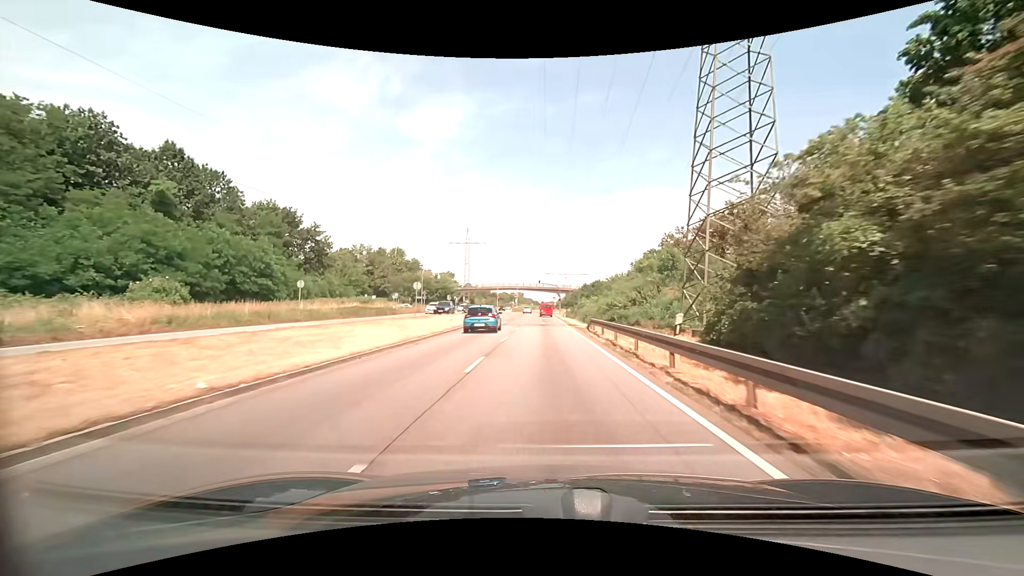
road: primary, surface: asphalt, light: Day
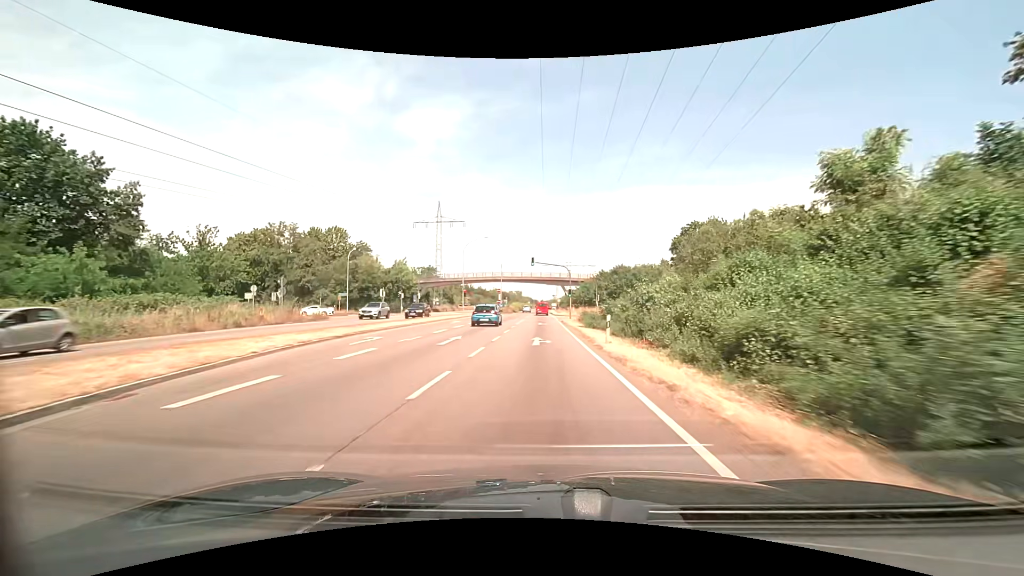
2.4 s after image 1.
(+0.1, +42.2) m; 0°
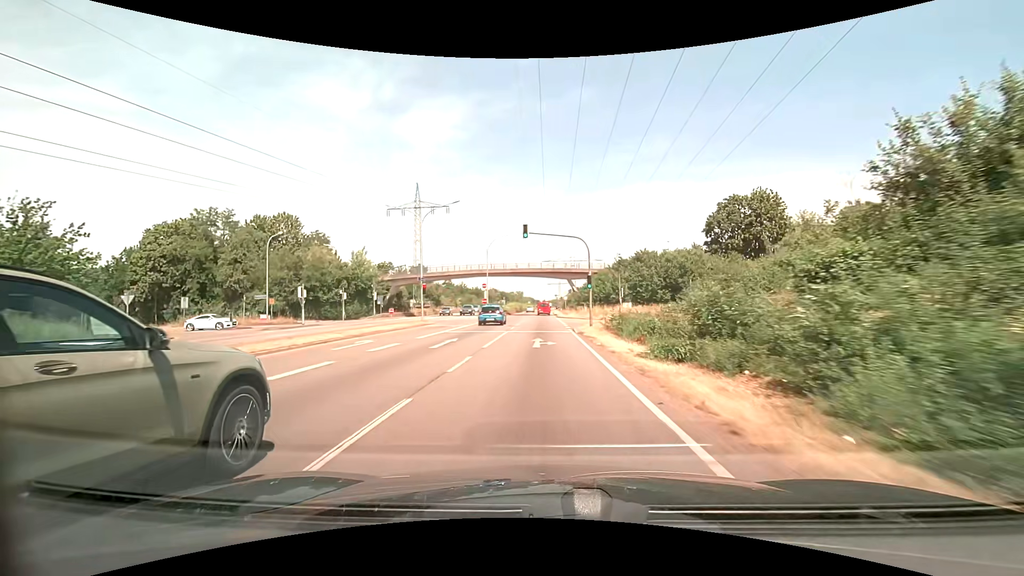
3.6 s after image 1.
(+0.1, +21.2) m; 0°
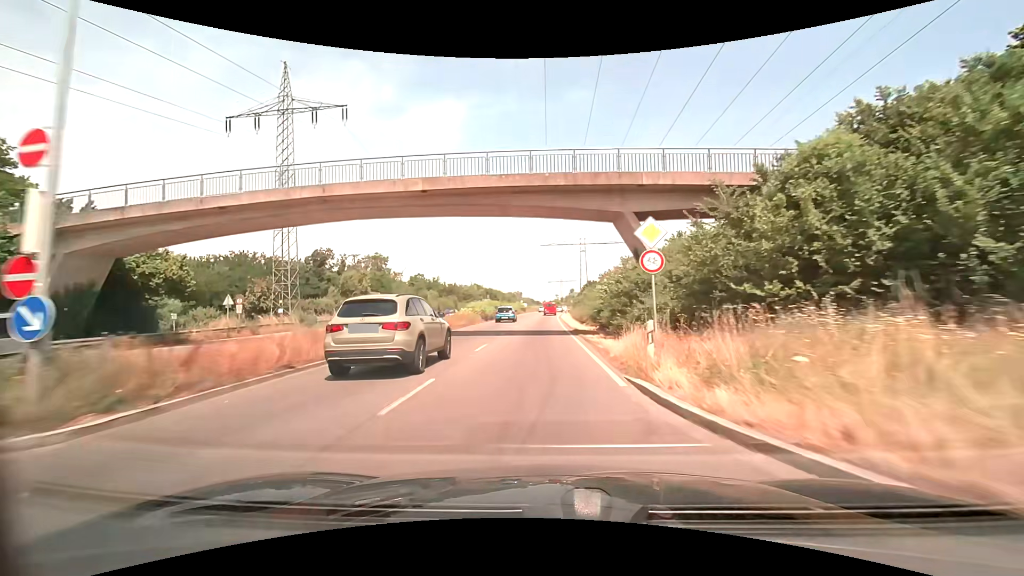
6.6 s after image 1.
(0.0, +53.0) m; 0°
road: trunk
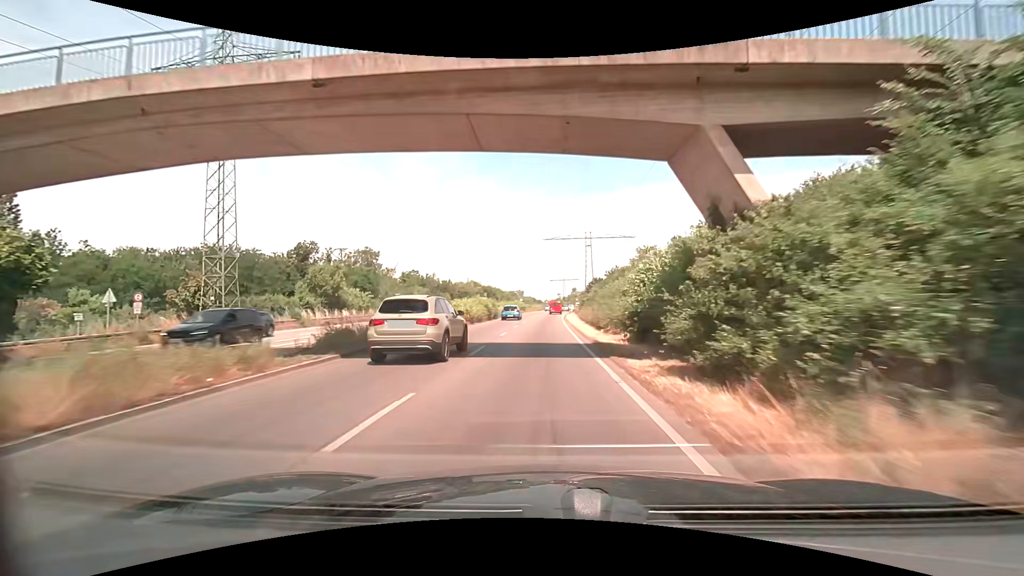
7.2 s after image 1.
(0.0, +10.6) m; 0°
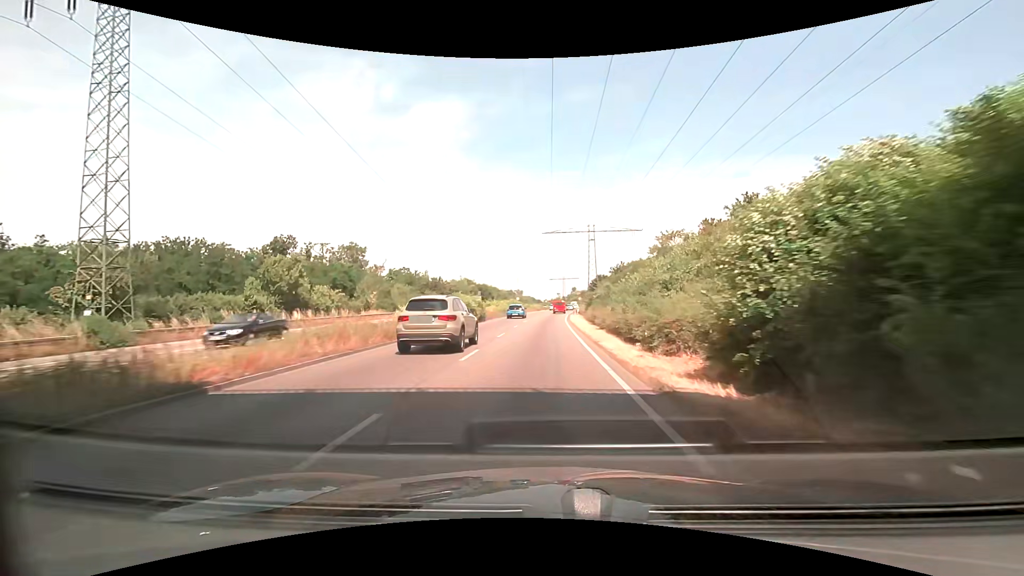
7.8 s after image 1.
(0.0, +10.6) m; 0°
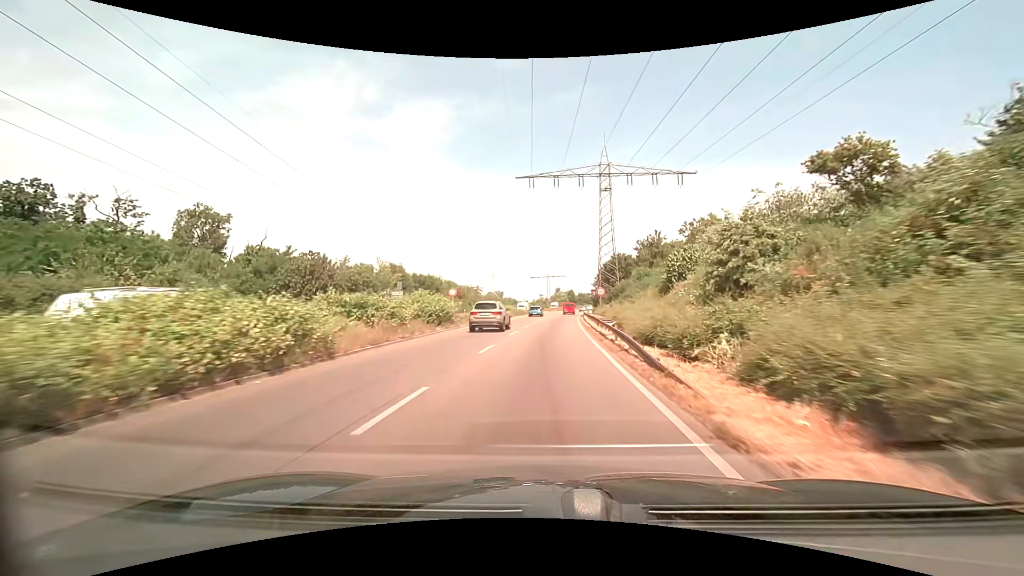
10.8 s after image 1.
(+0.8, +52.9) m; +2°
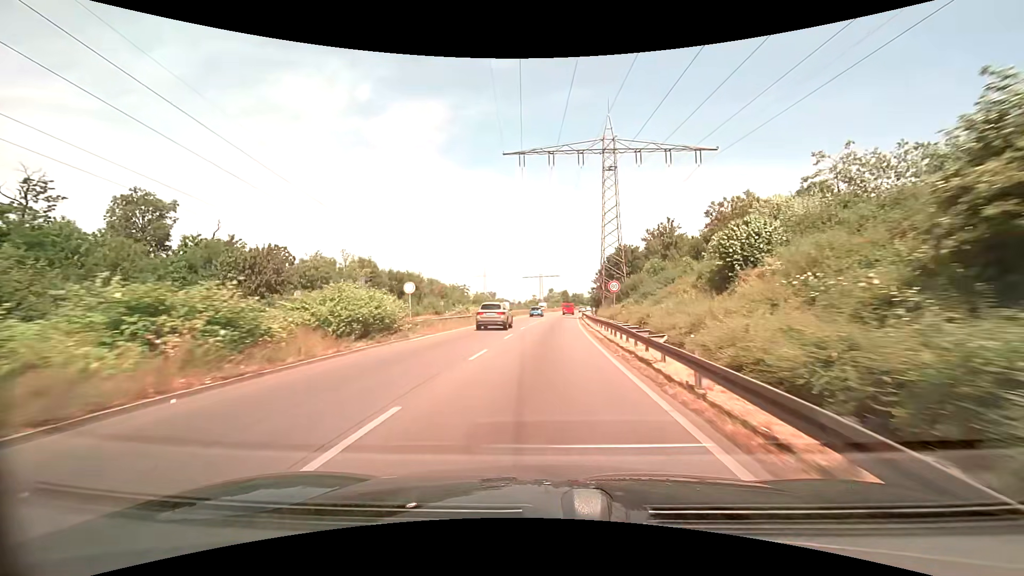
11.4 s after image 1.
(0.0, +10.6) m; +1°
(0, +10) (0, +20) (0, +30) (+1, +40) (+1, +50) (+2, +60) (+3, +70) (+3, +80) (+4, +90) (+5, +100) m
